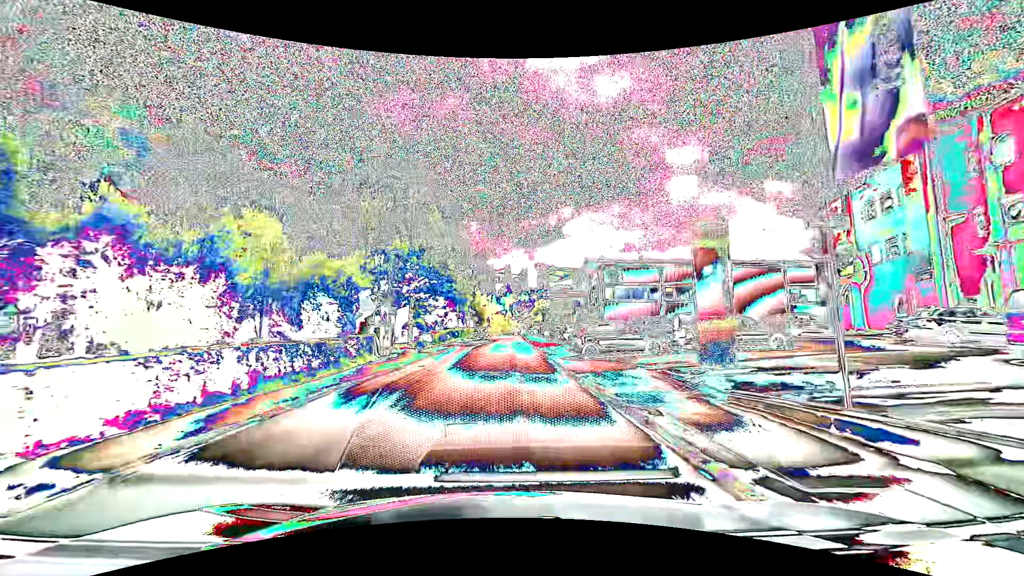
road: residential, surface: asphalt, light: Day
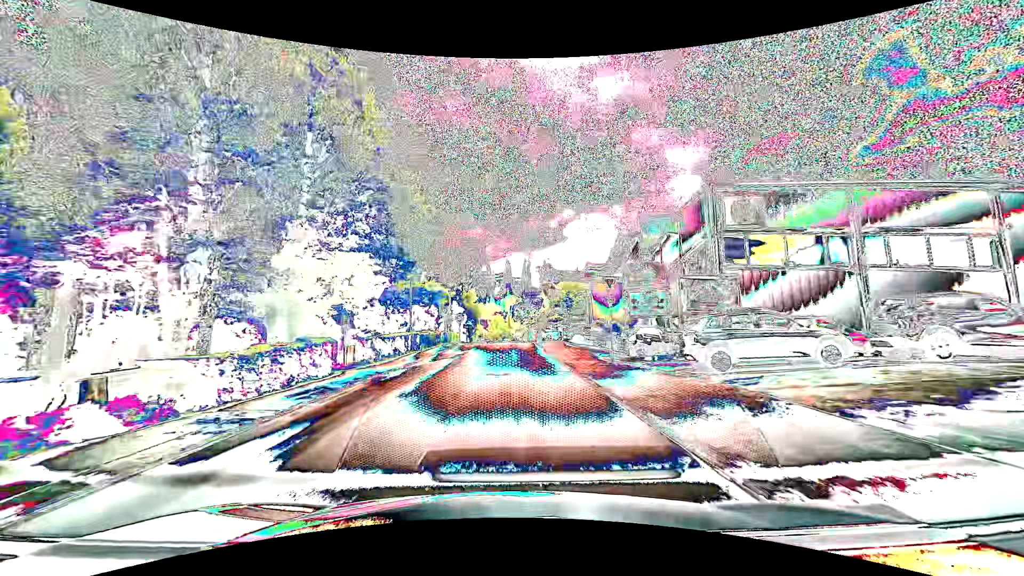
(-0.6, +28.8) m; -1°
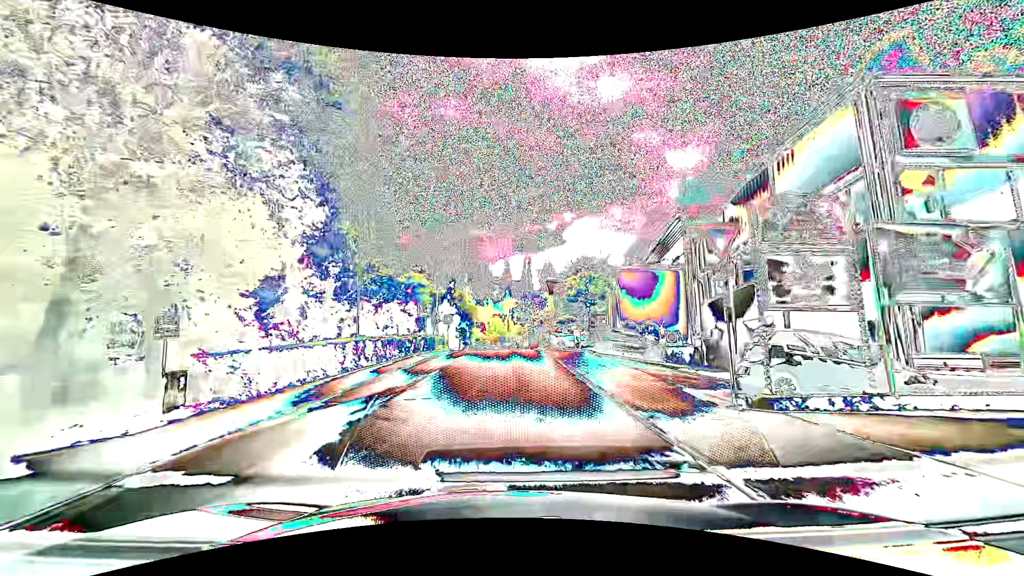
(0.0, +10.3) m; 0°
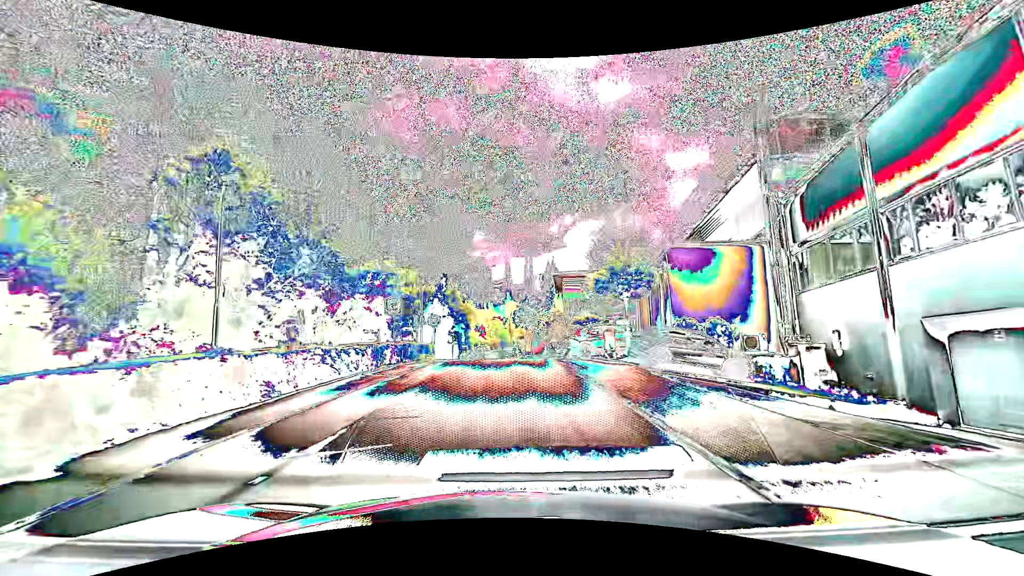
(0.0, +9.7) m; +1°
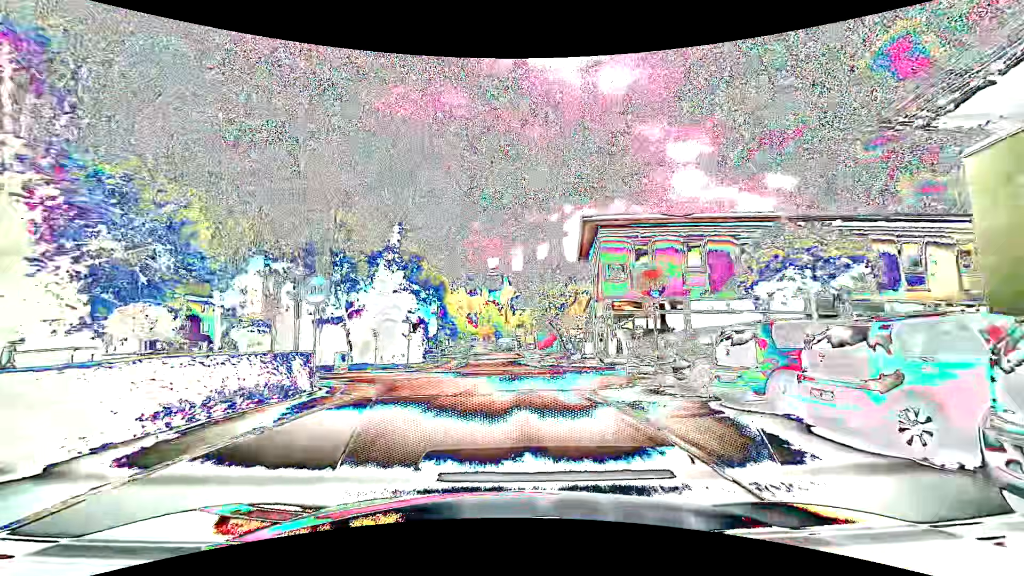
(-0.3, +23.5) m; 0°
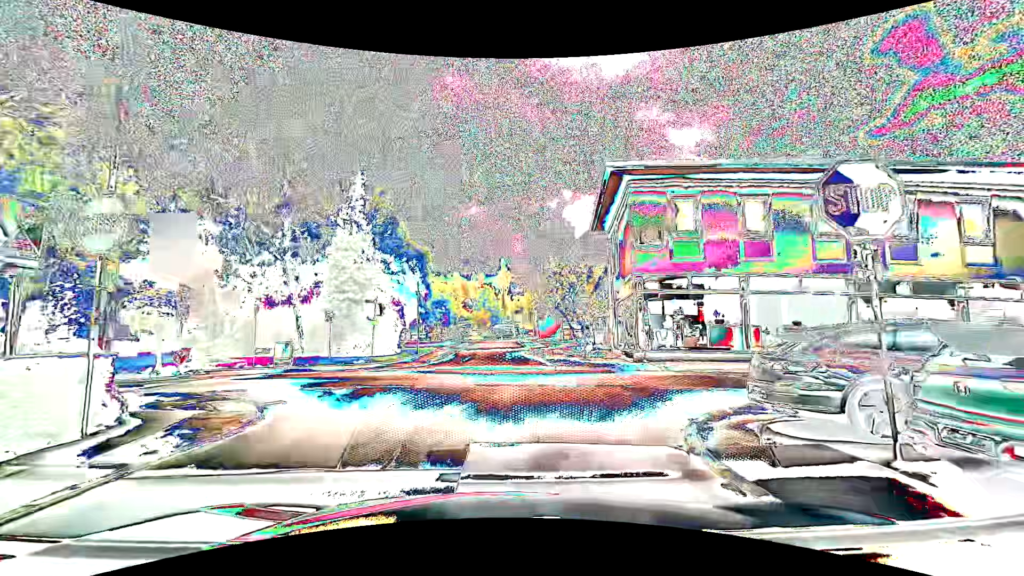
(-0.1, +8.0) m; 0°
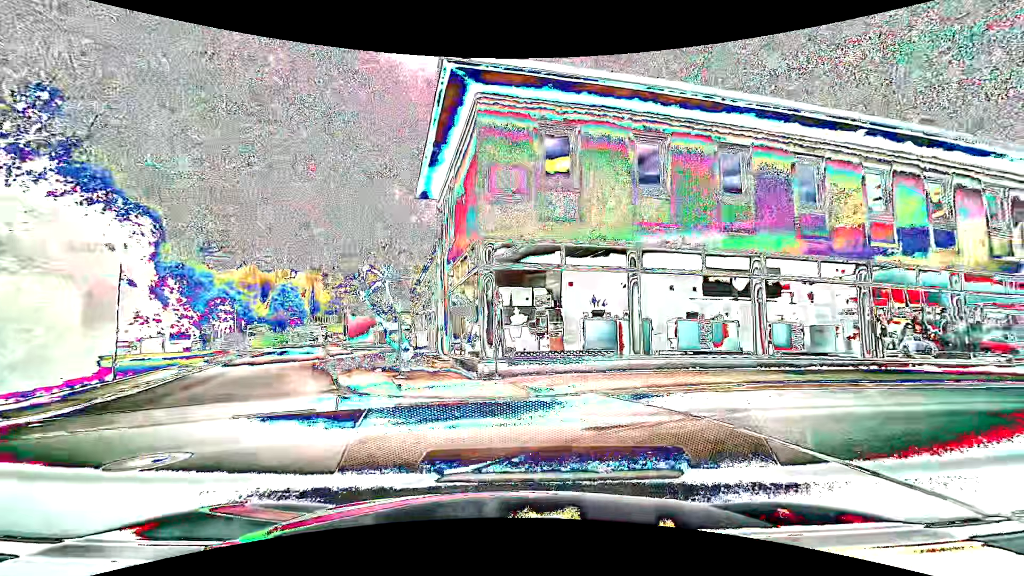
(+1.0, +9.1) m; +18°
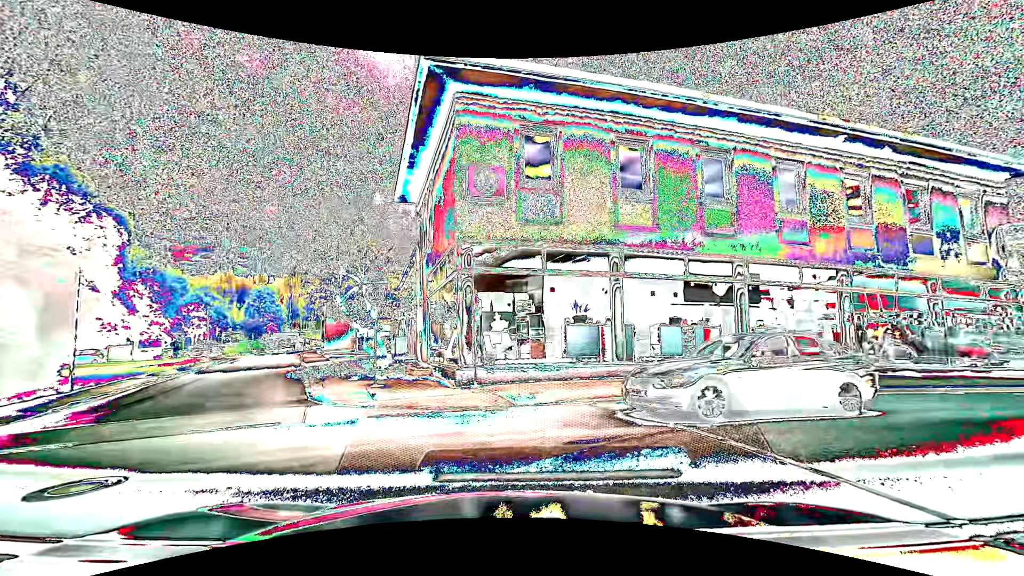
(0.0, +0.5) m; 0°
(+5, +8) (+15, +11) (+25, +13) (+34, +15) (+44, +17) (+54, +19) (+64, +21) (+73, +23) (+83, +25) (+93, +27) m
